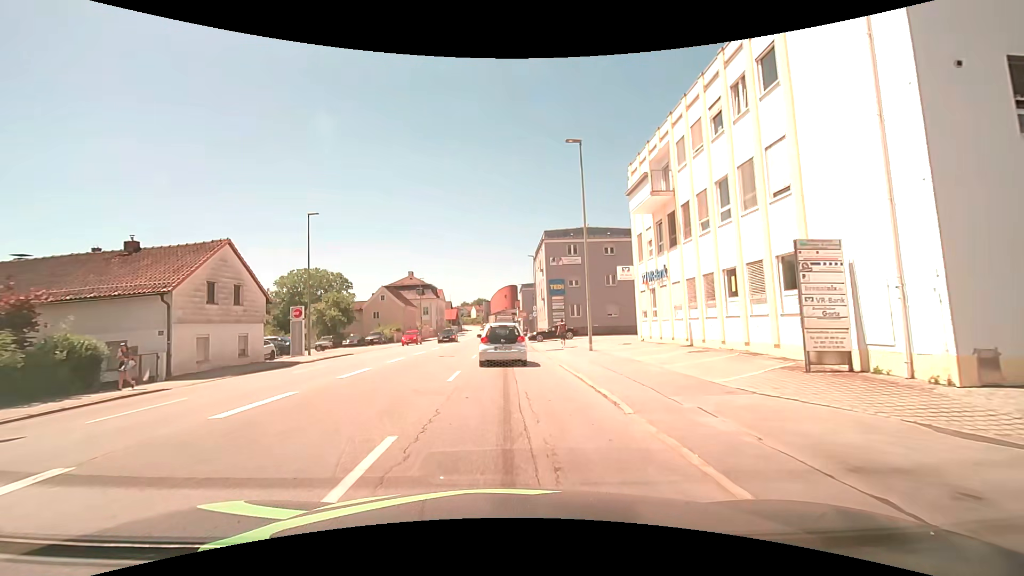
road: tertiary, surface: asphalt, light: Day
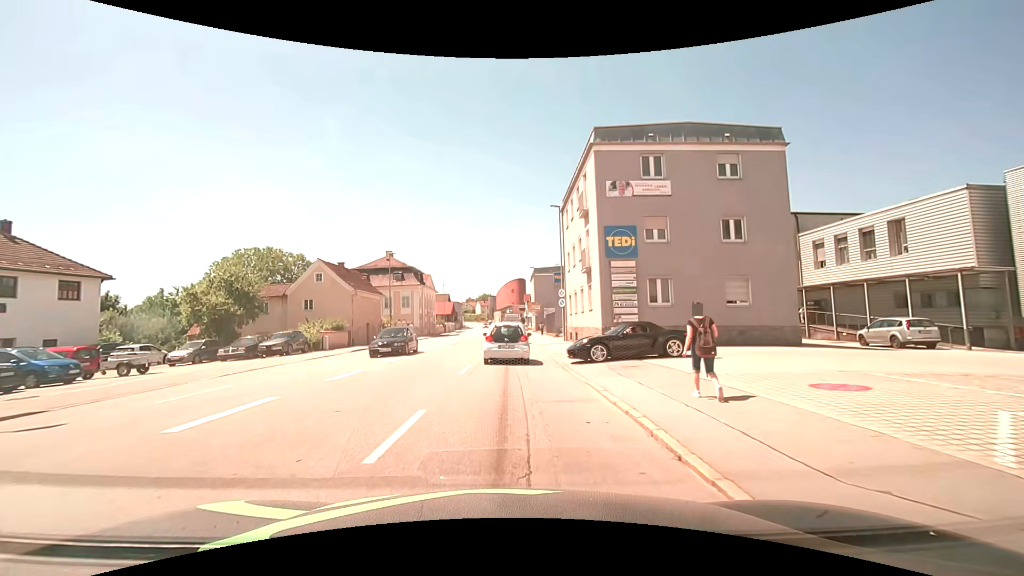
(-0.2, +25.5) m; -1°
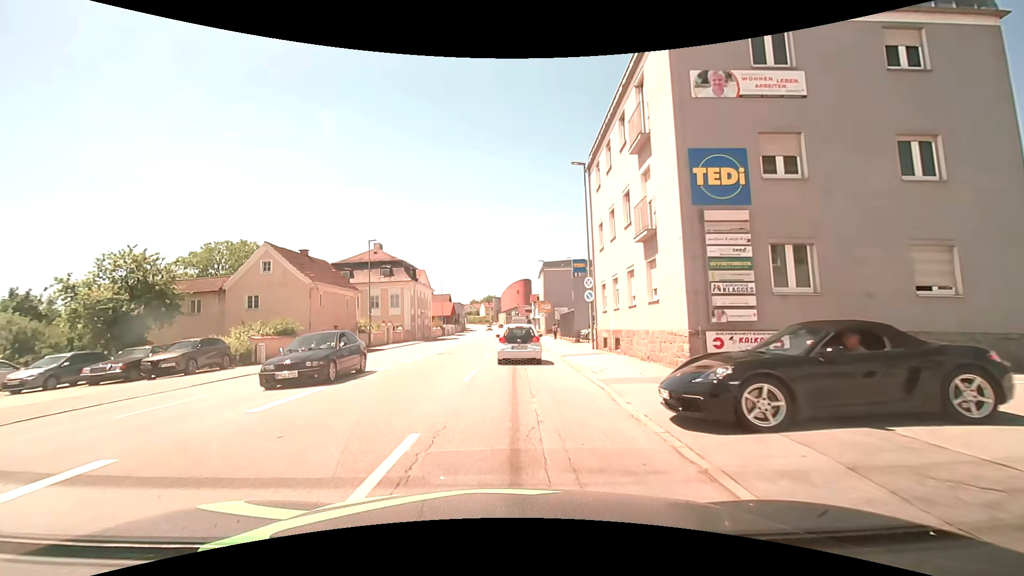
(+0.1, +10.5) m; 0°
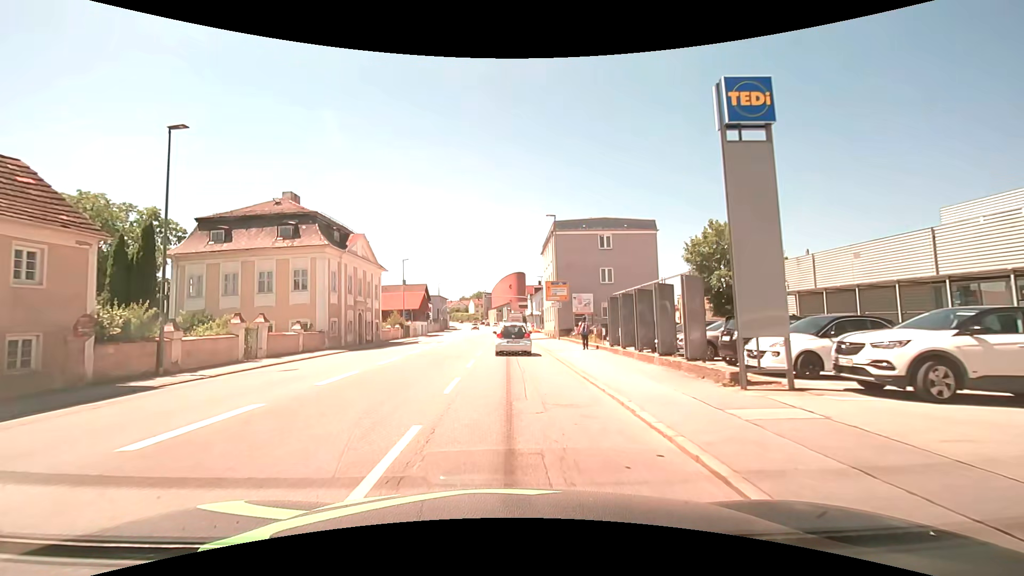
(+0.2, +26.8) m; +1°
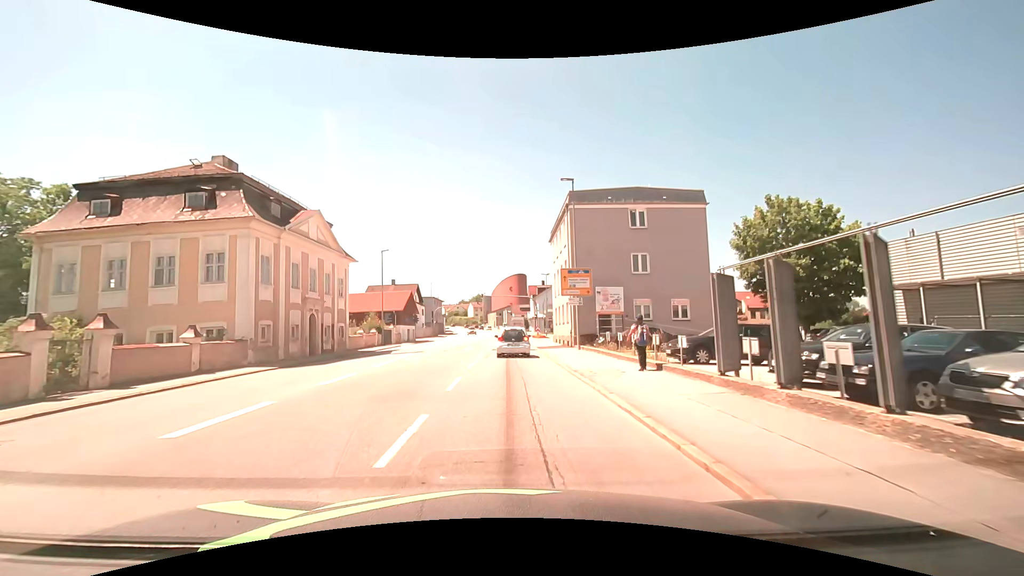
(0.0, +11.1) m; +1°
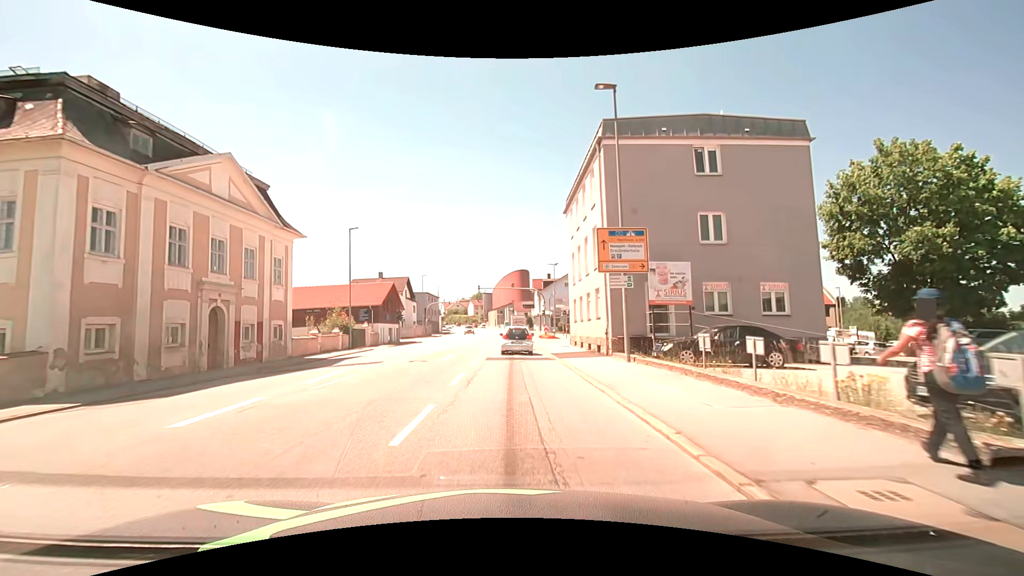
(-0.2, +11.4) m; -1°
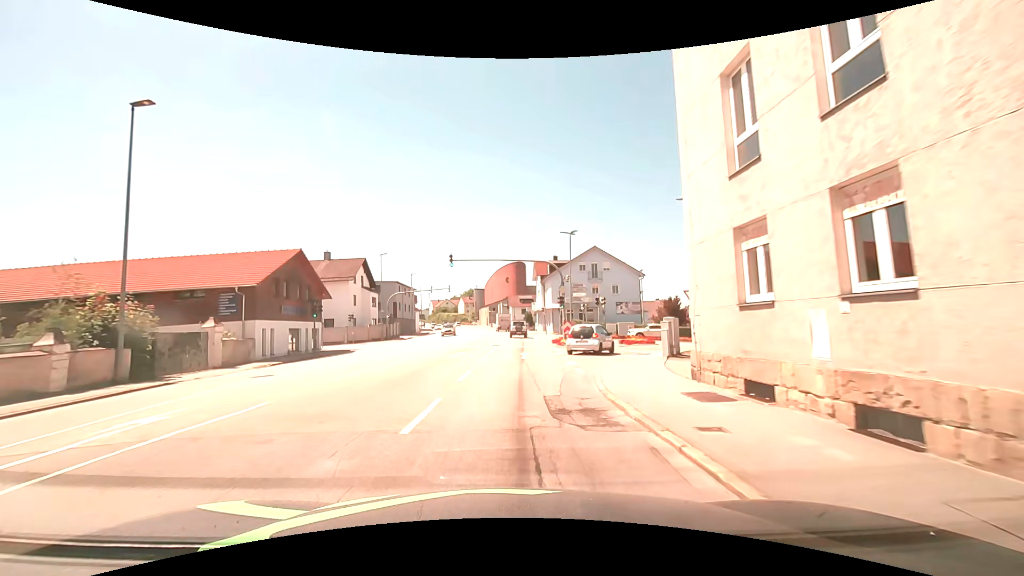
(-0.1, +24.0) m; 0°
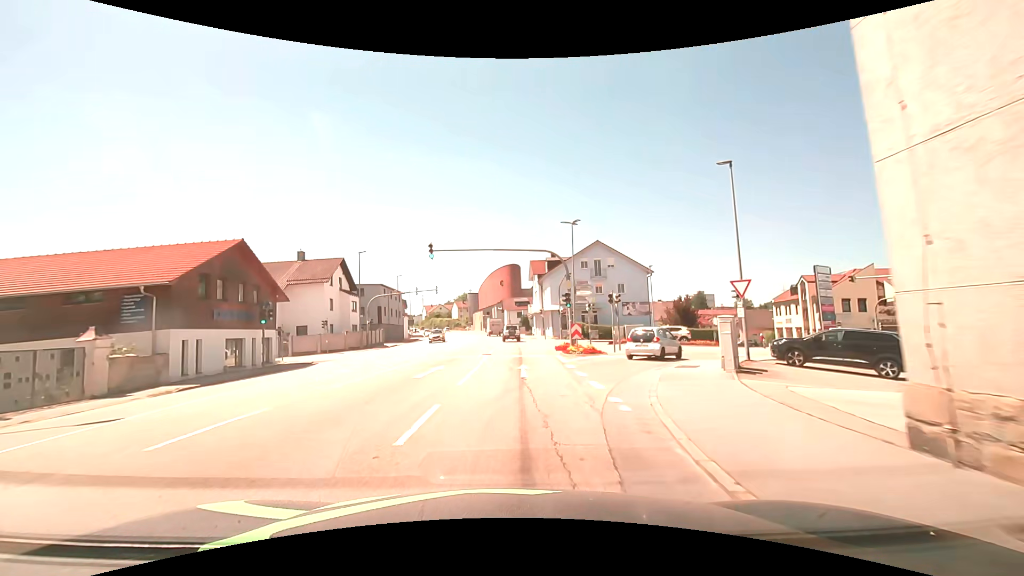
(+0.1, +6.3) m; +1°
(0, +10) (0, +20) (0, +30) (0, +40) (0, +50) (0, +60) (-1, +70) (-1, +80) (-2, +90) (-4, +100) m
